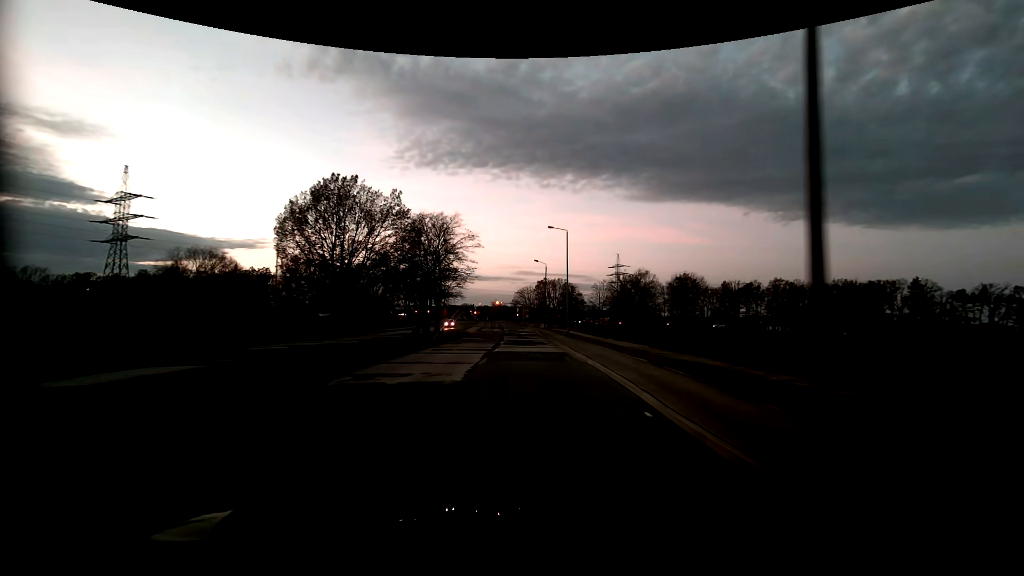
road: tertiary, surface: asphalt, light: Dusk
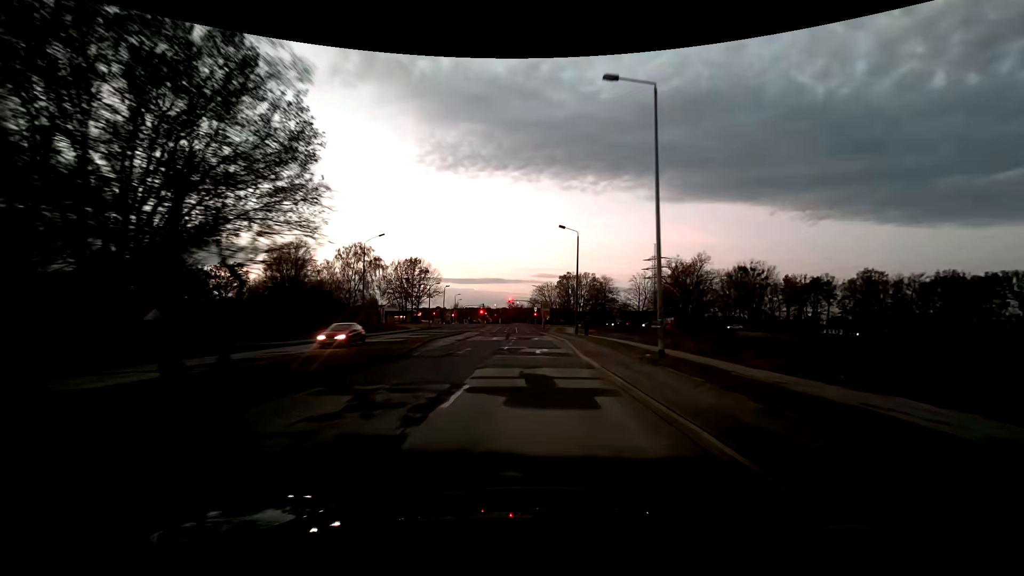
(-0.7, +31.2) m; -2°
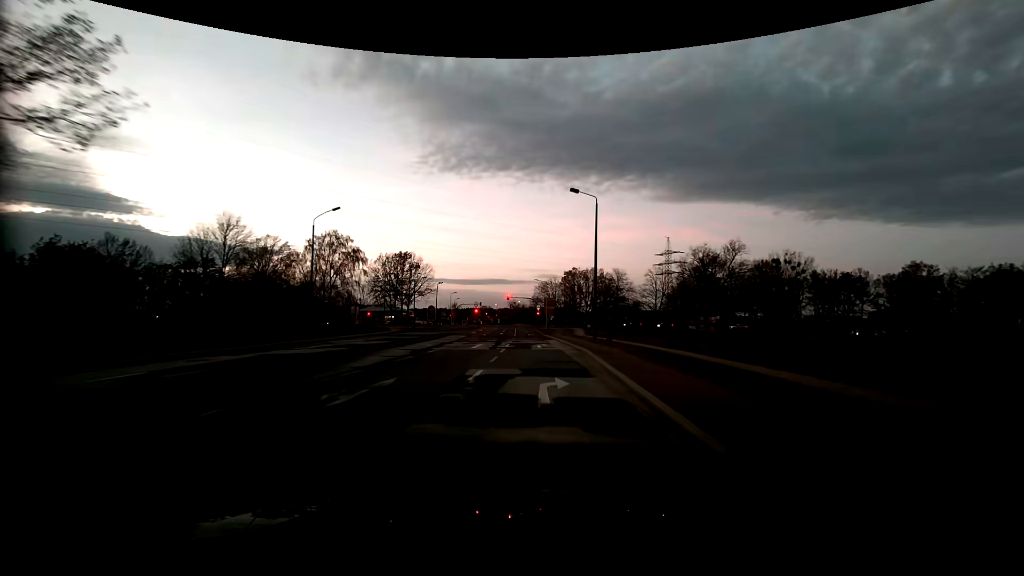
(0.0, +14.4) m; 0°
(0, +10) (0, +20) (0, +30) (0, +40) (-1, +50) (-1, +60) (-1, +70) (-2, +80) (-2, +90) (-3, +100) m
